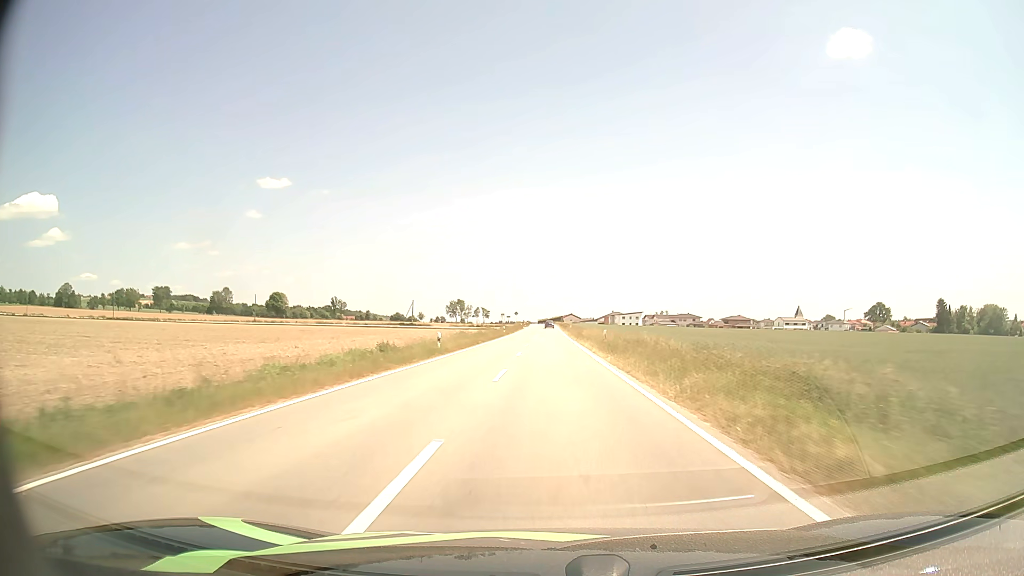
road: tertiary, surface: asphalt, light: Day
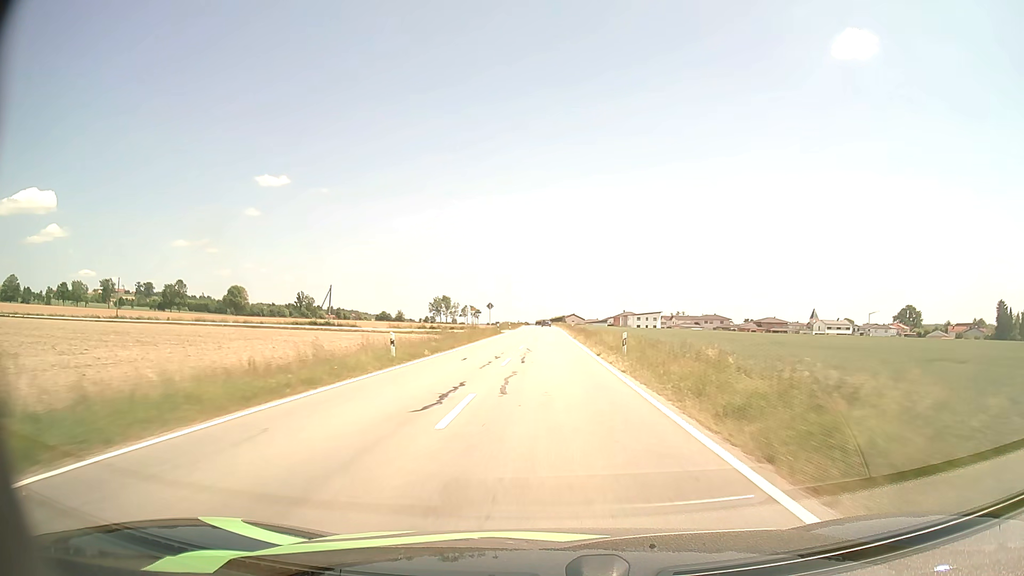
(+0.1, +57.5) m; 0°
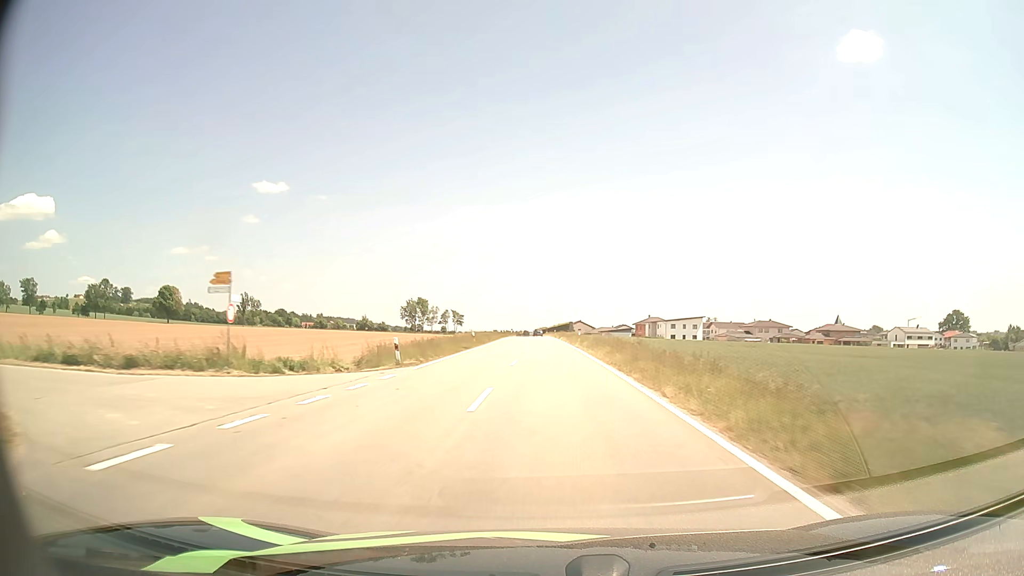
(-0.1, +72.3) m; 0°
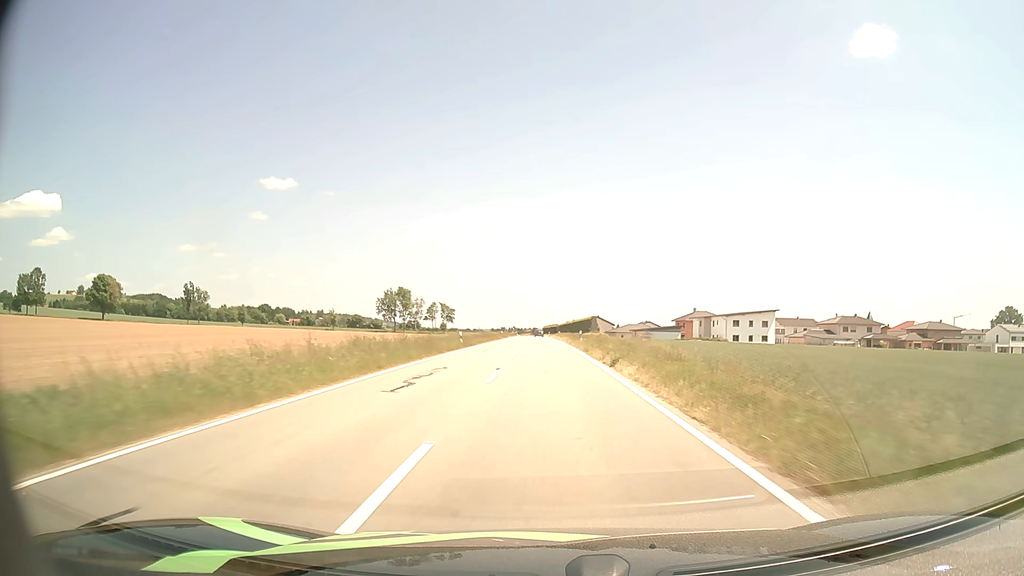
(-0.3, +57.2) m; -1°
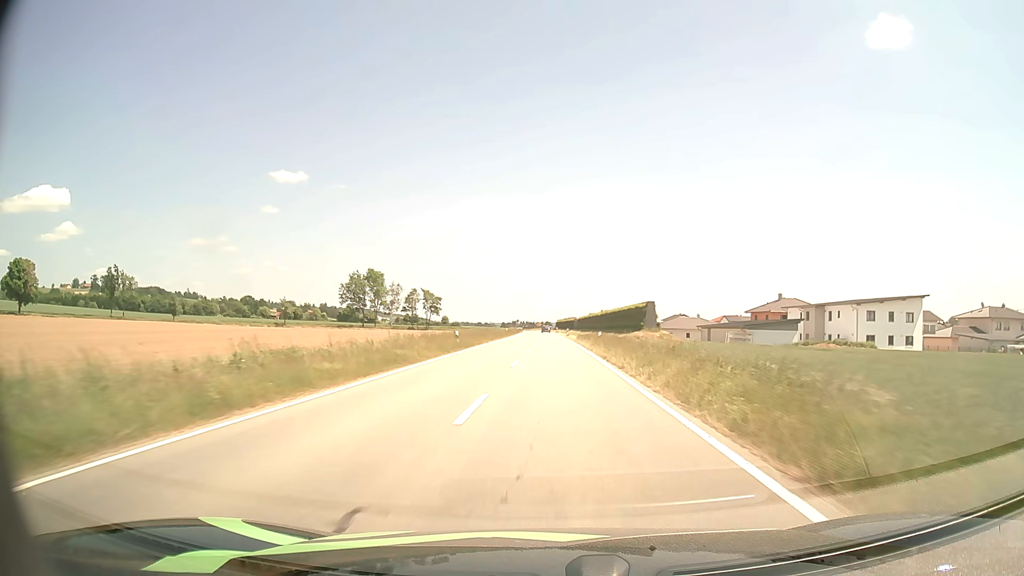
(-0.5, +56.1) m; -1°
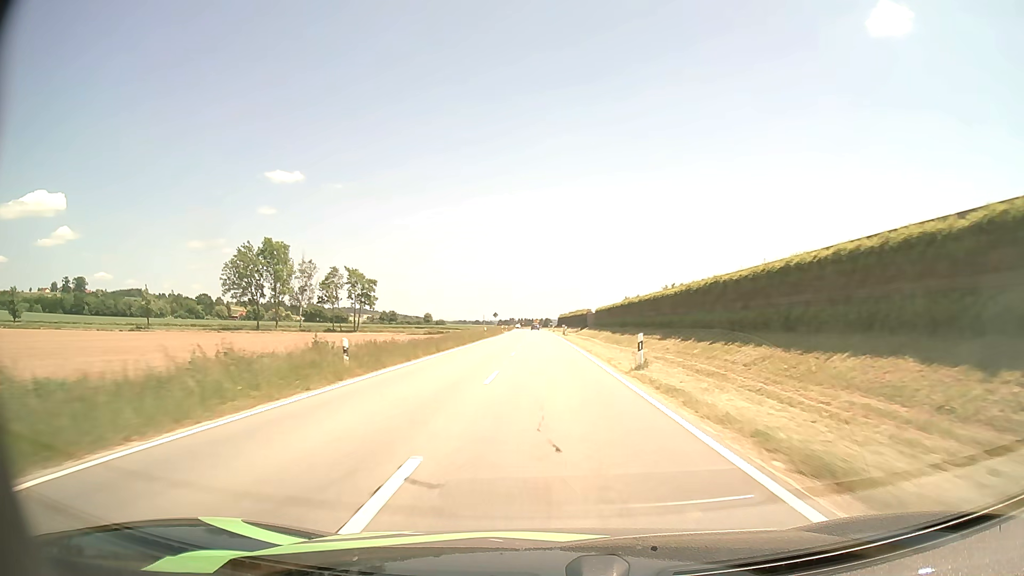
(+0.2, +68.2) m; 0°
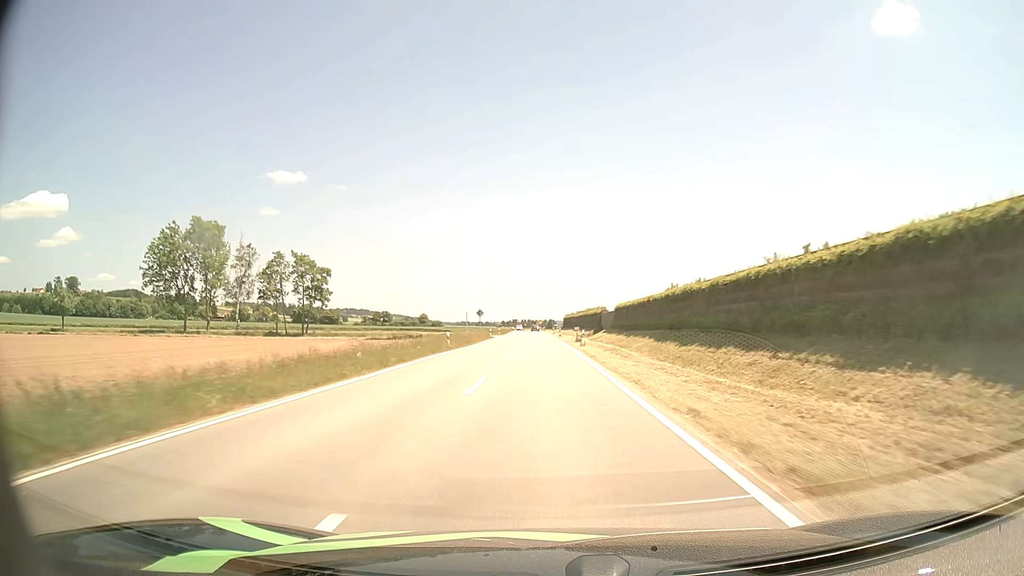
(0.0, +26.9) m; 0°
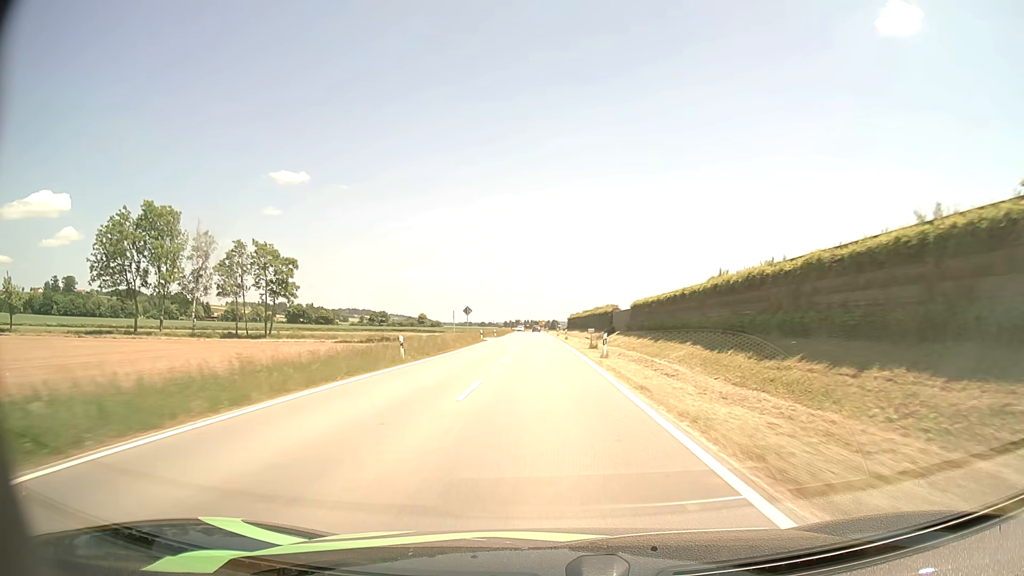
(0.0, +13.5) m; 0°
(0, +10) (0, +20) (0, +30) (0, +40) (-1, +50) (-1, +60) (-1, +70) (-1, +80) (-1, +90) (-1, +100) m
